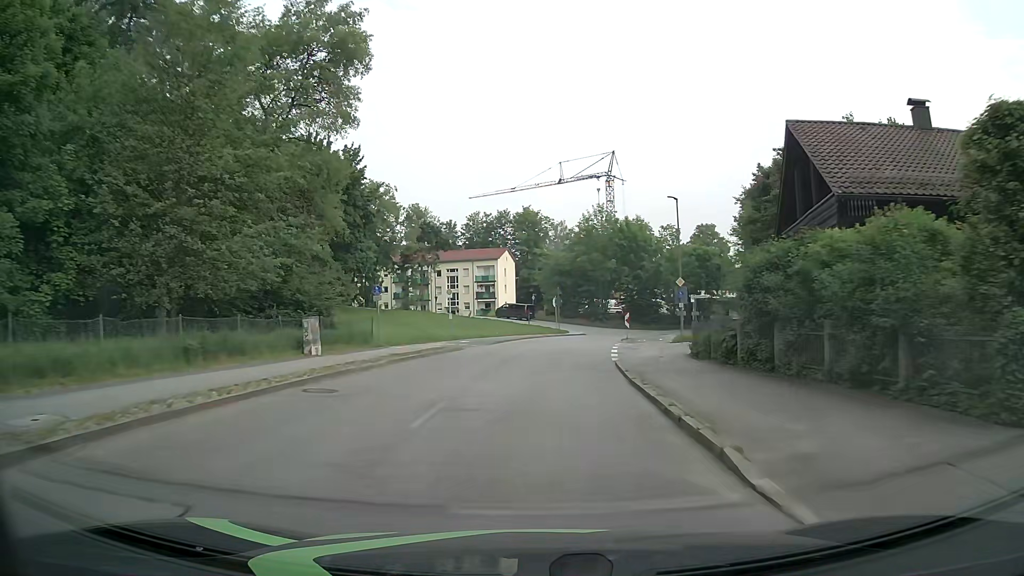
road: unclassified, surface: asphalt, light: Day
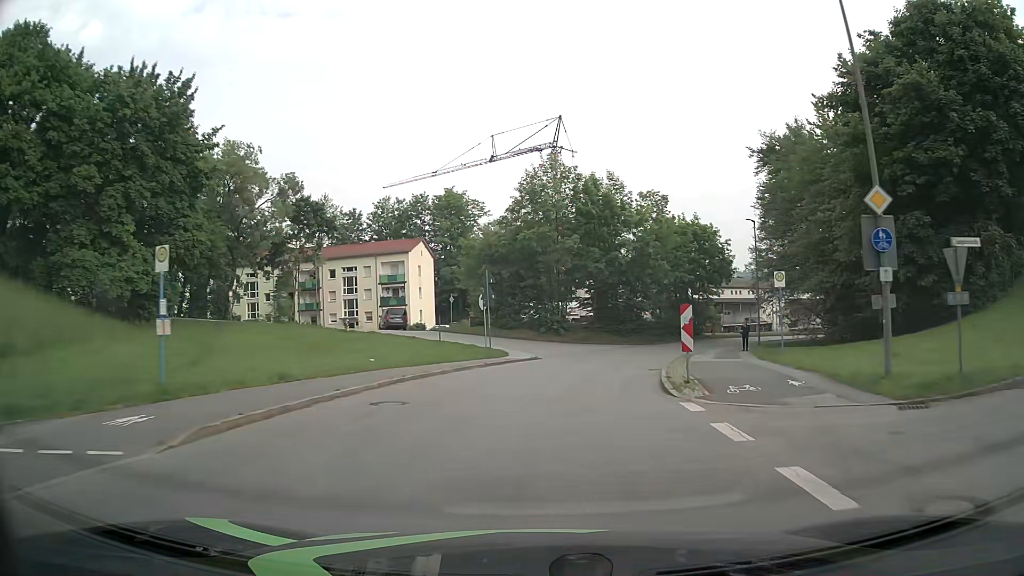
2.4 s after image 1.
(+0.9, +28.3) m; +5°
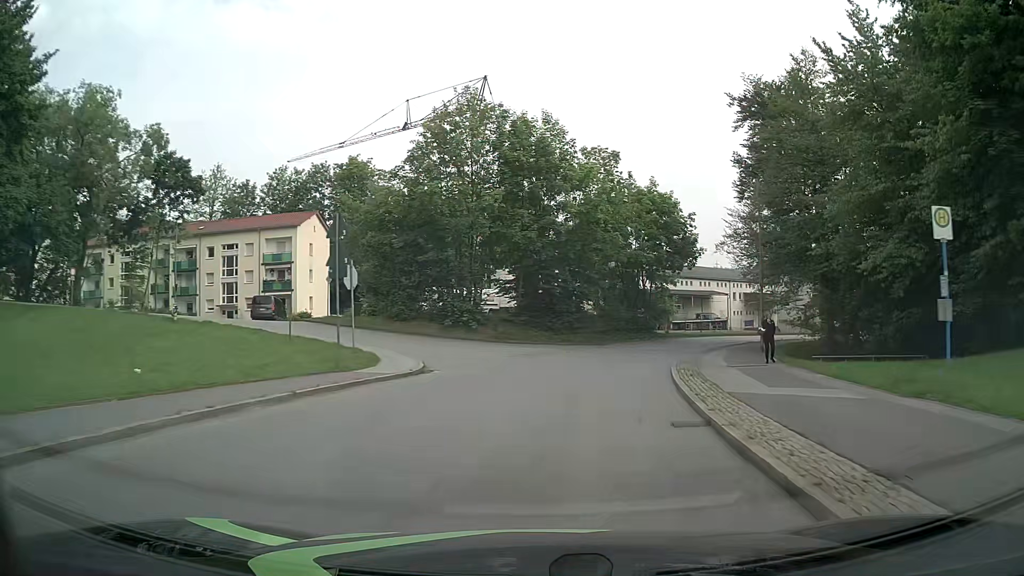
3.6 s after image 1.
(+0.8, +14.1) m; +7°
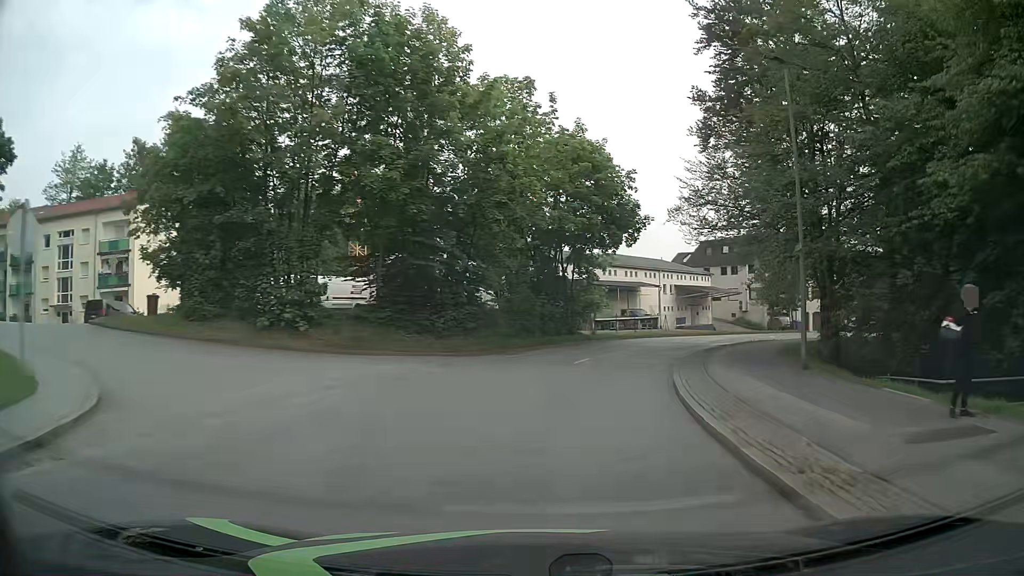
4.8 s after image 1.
(+1.0, +14.1) m; +8°
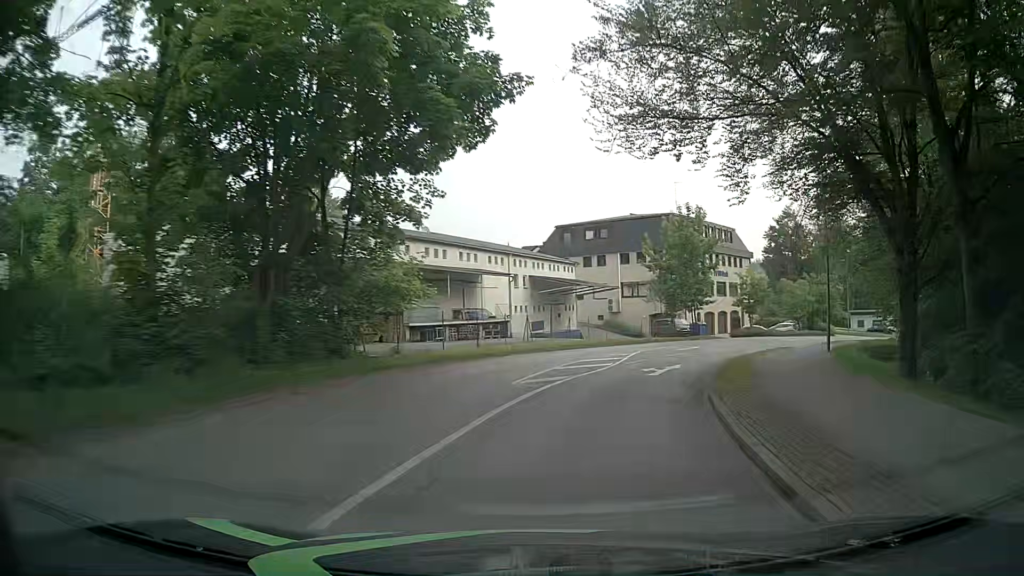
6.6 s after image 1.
(+2.5, +21.1) m; +13°
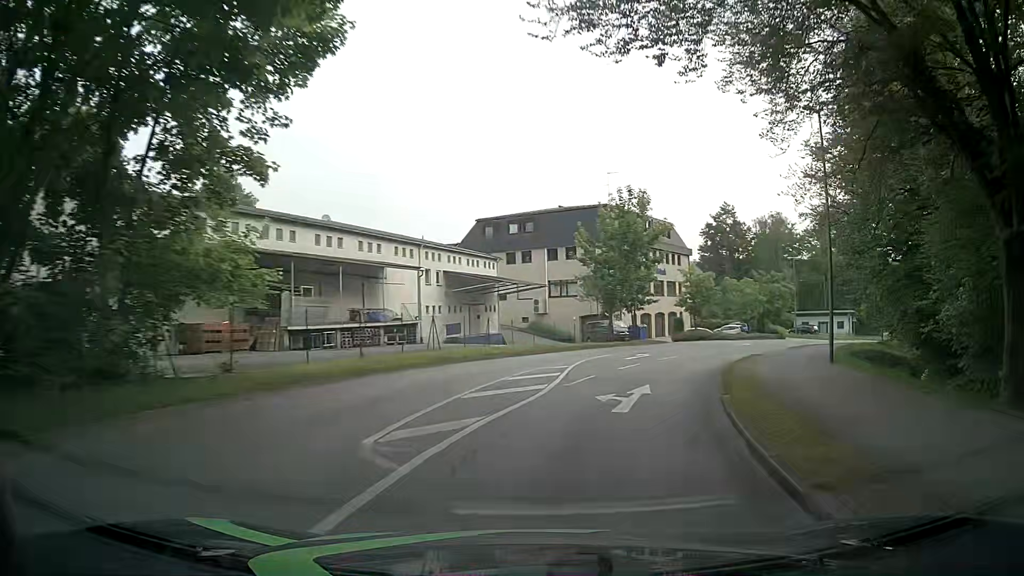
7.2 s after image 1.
(+0.5, +7.0) m; +8°
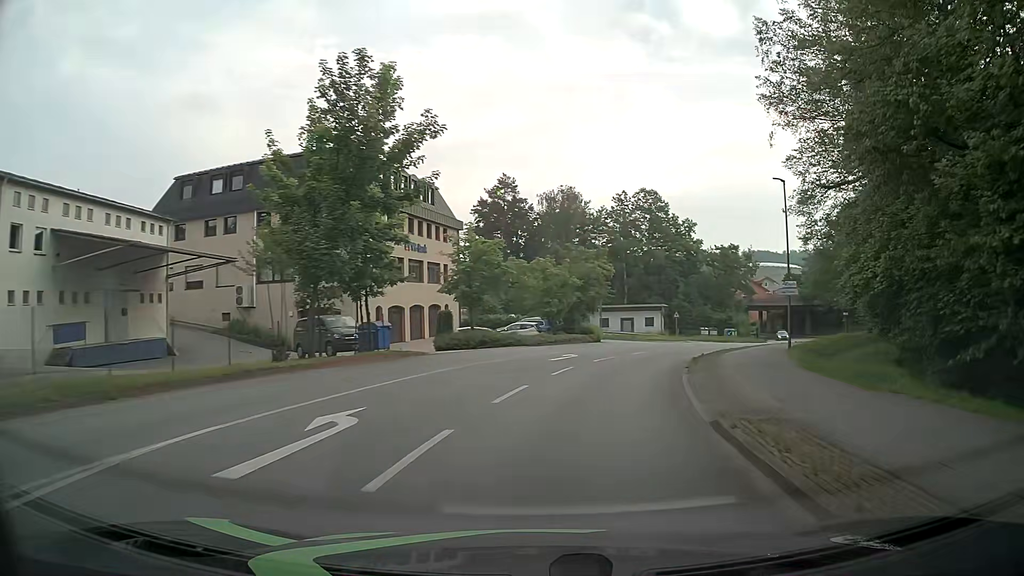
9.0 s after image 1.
(+3.4, +20.8) m; +19°
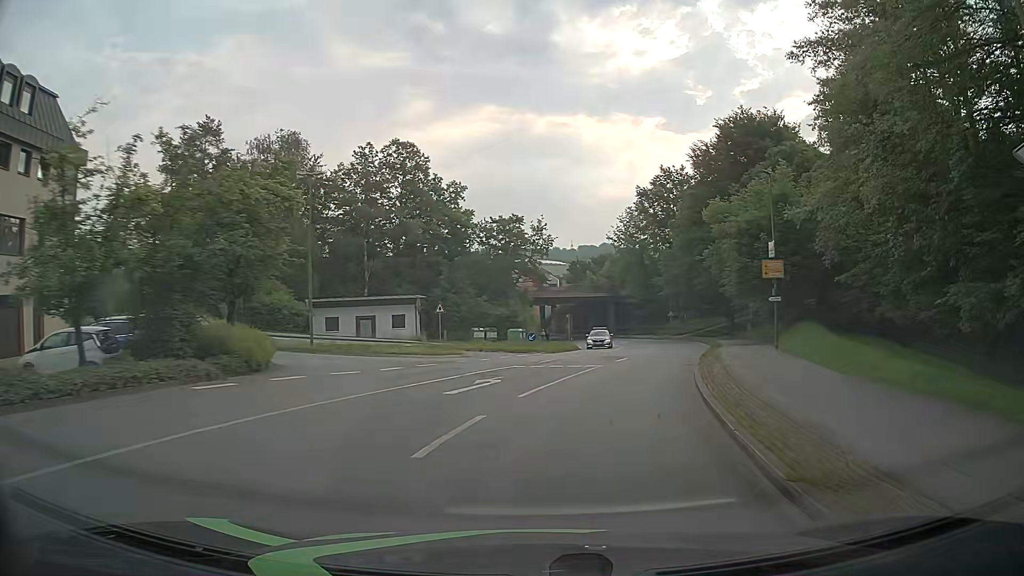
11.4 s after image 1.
(+5.2, +27.8) m; +21°
(+1, +10) (+3, +20) (+5, +29) (+8, +39) (+11, +49) (+12, +59) (+13, +69) (+12, +78) (+9, +88) (+6, +98) m
